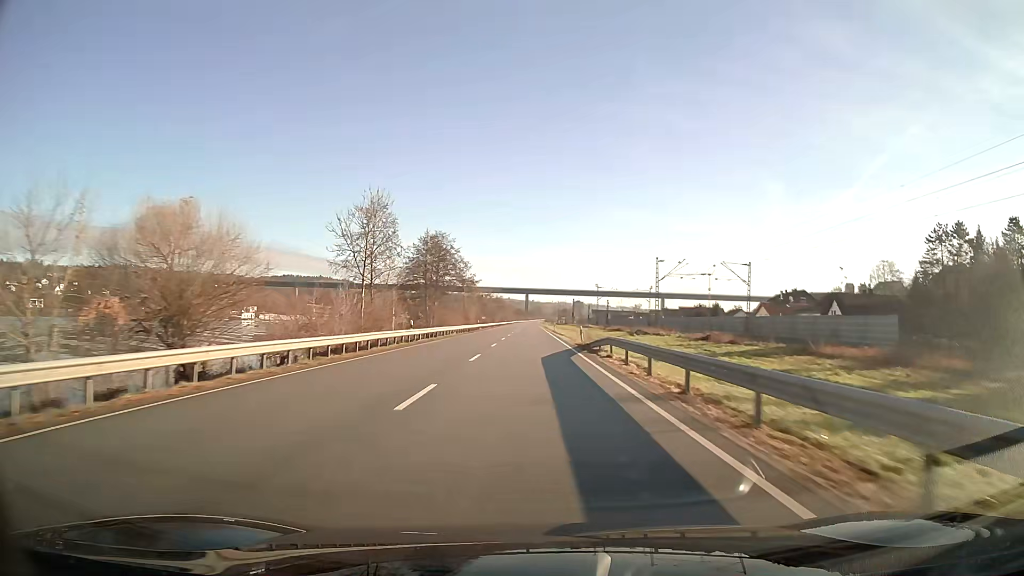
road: unclassified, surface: asphalt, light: Day
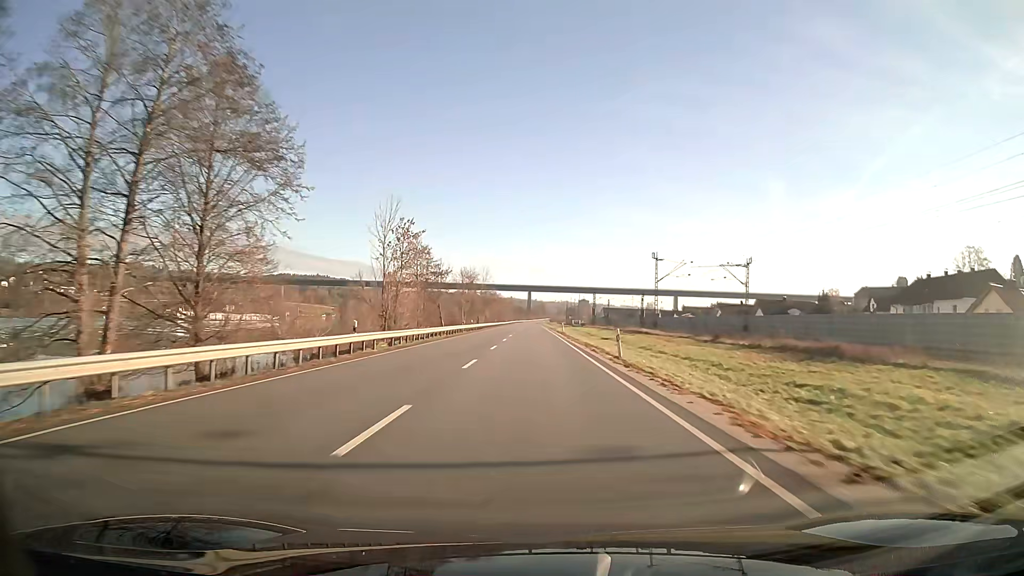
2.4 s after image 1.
(-0.2, +63.8) m; 0°
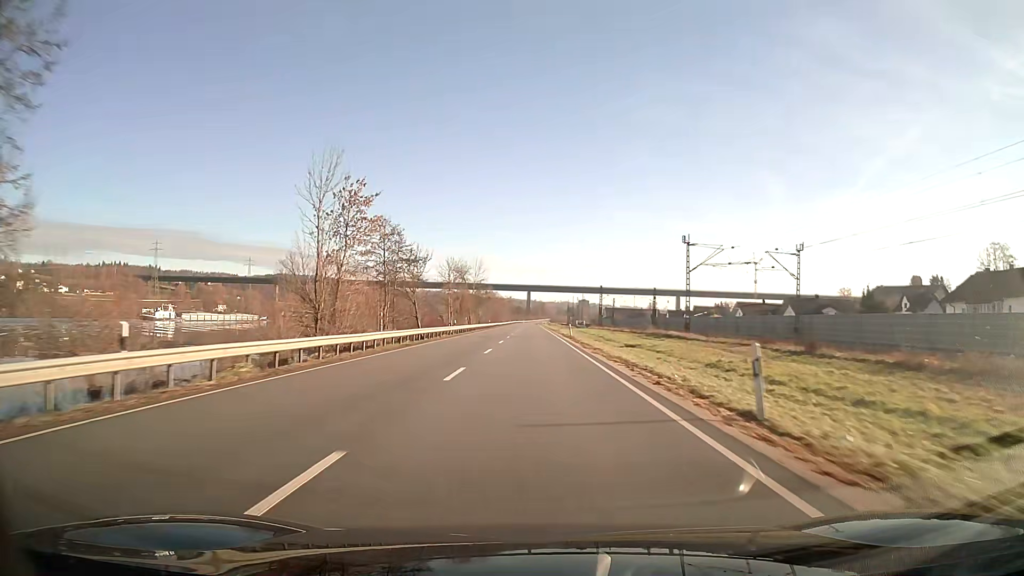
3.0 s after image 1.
(0.0, +16.0) m; 0°
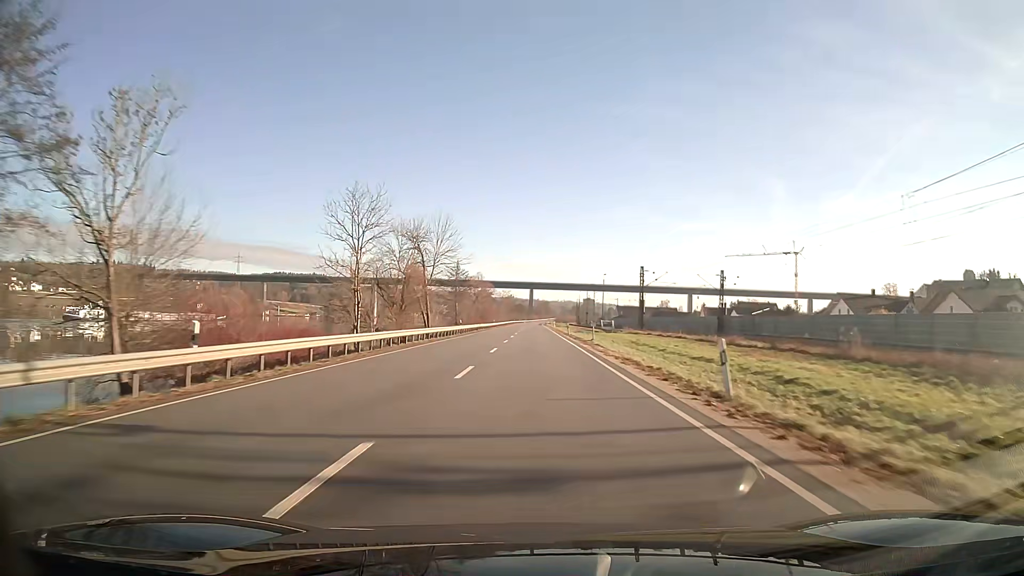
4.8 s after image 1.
(-0.1, +47.9) m; 0°
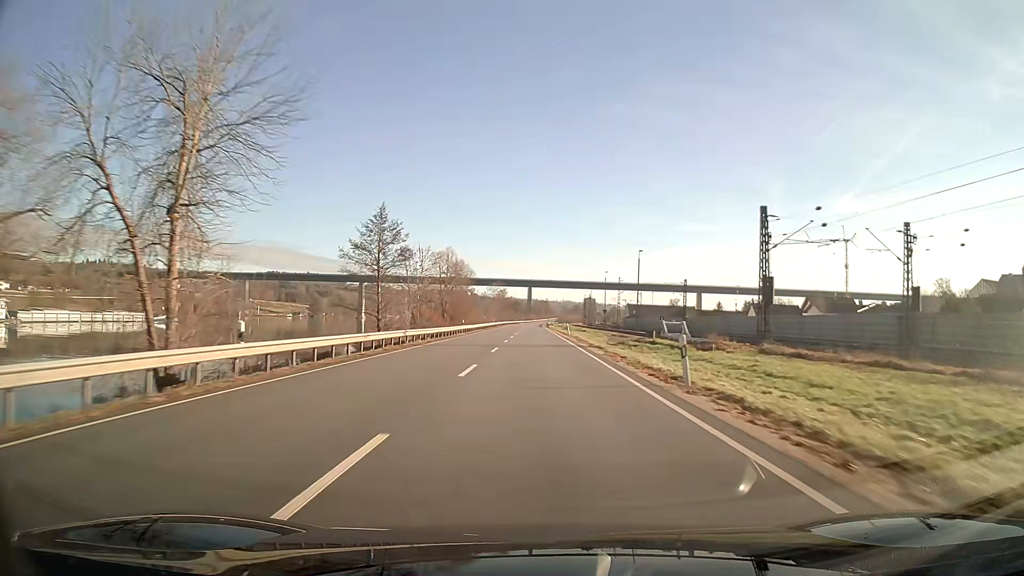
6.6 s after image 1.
(0.0, +47.9) m; 0°
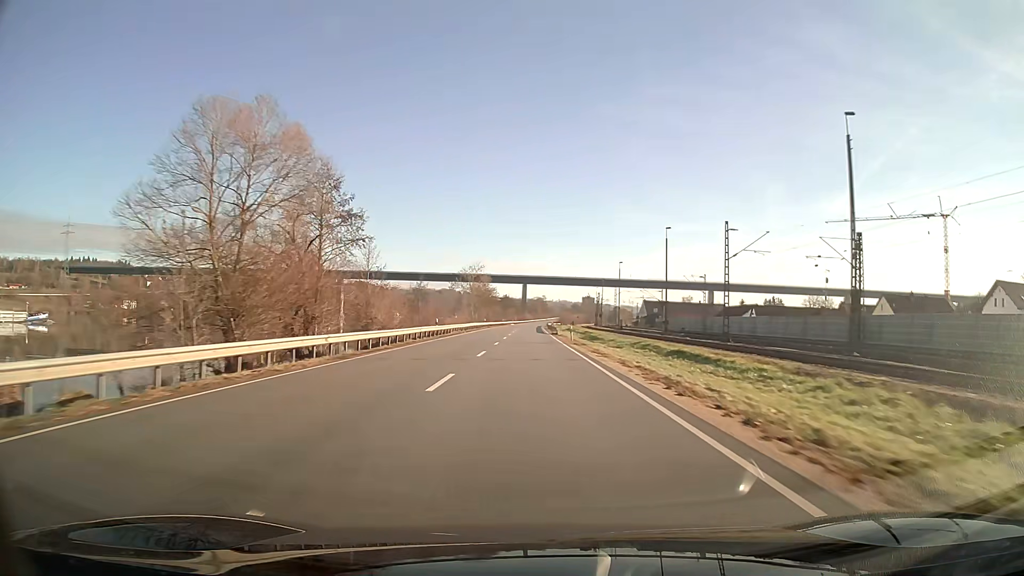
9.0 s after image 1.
(+0.2, +63.8) m; 0°
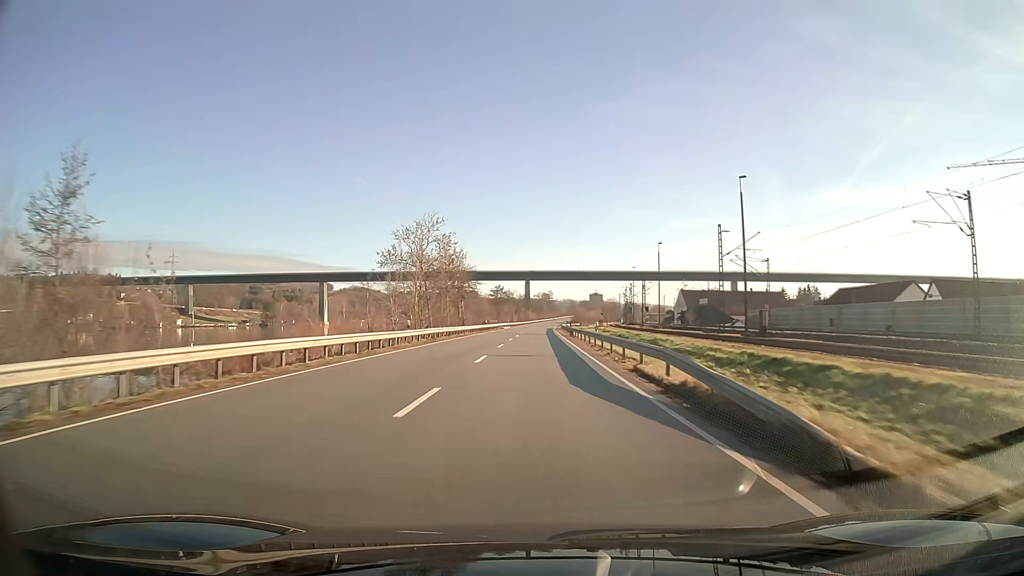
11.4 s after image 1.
(-0.2, +63.8) m; 0°
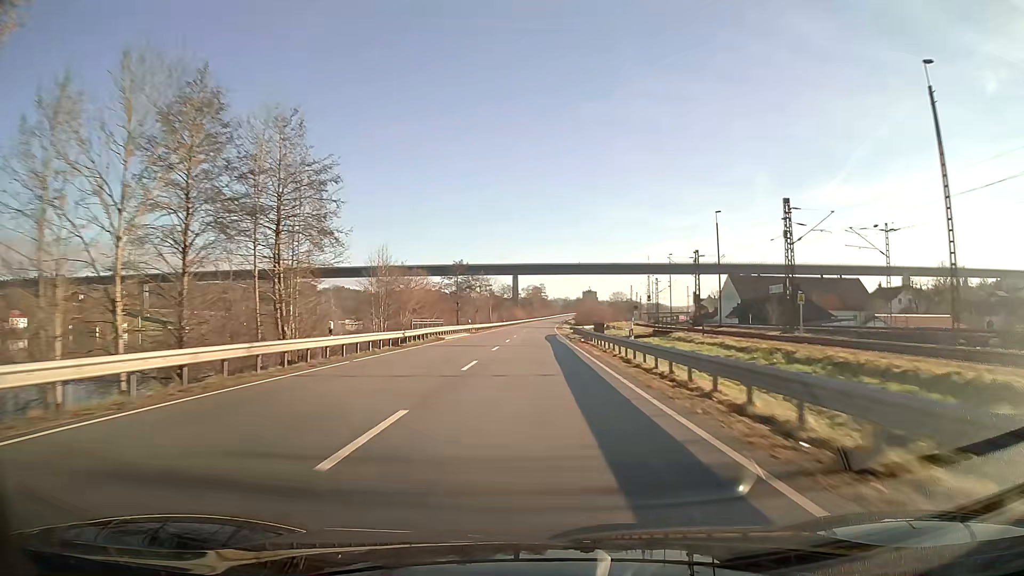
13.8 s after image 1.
(+0.4, +63.8) m; +1°
